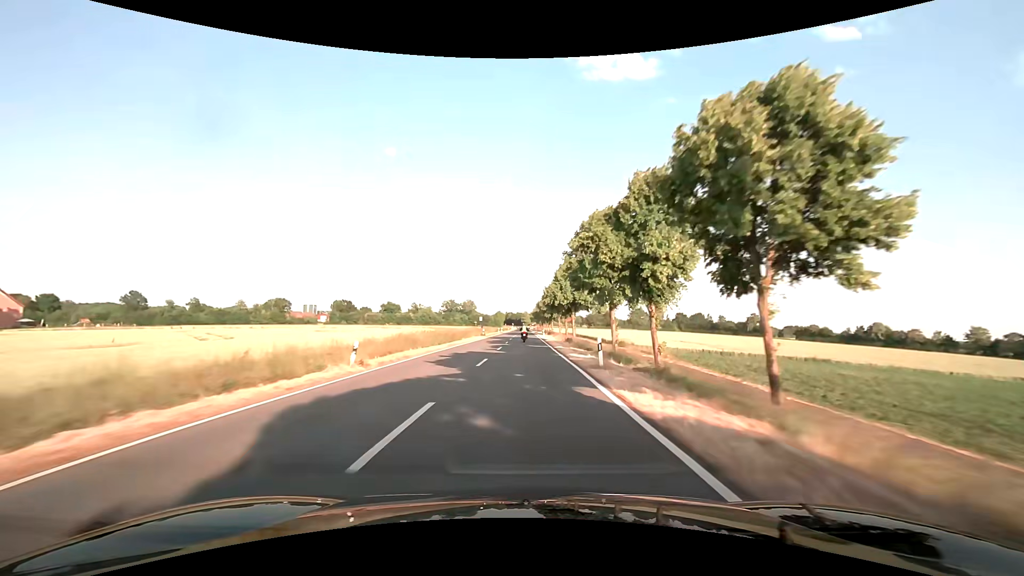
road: secondary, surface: asphalt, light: Day
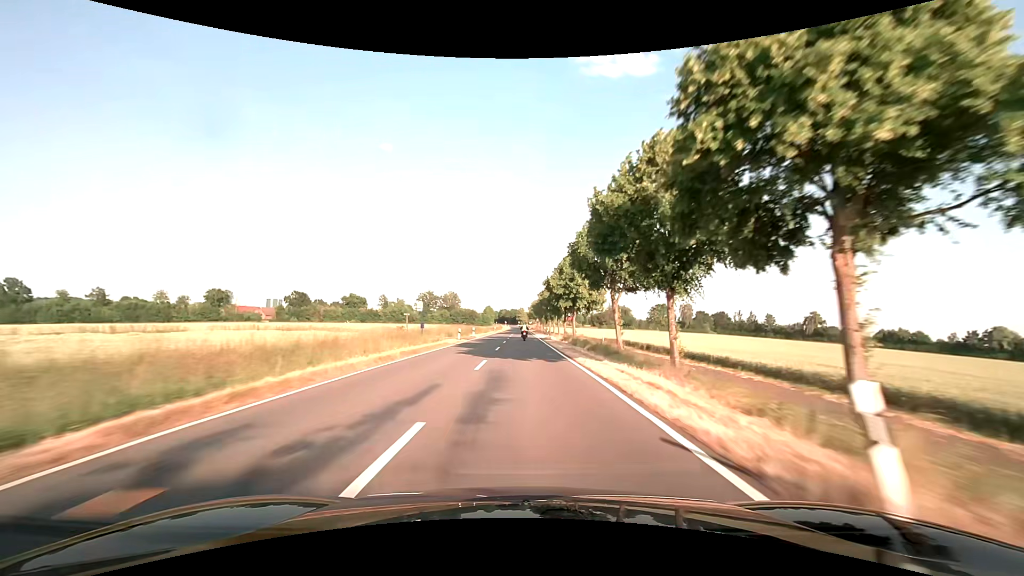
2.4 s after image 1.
(+0.1, +62.2) m; +1°
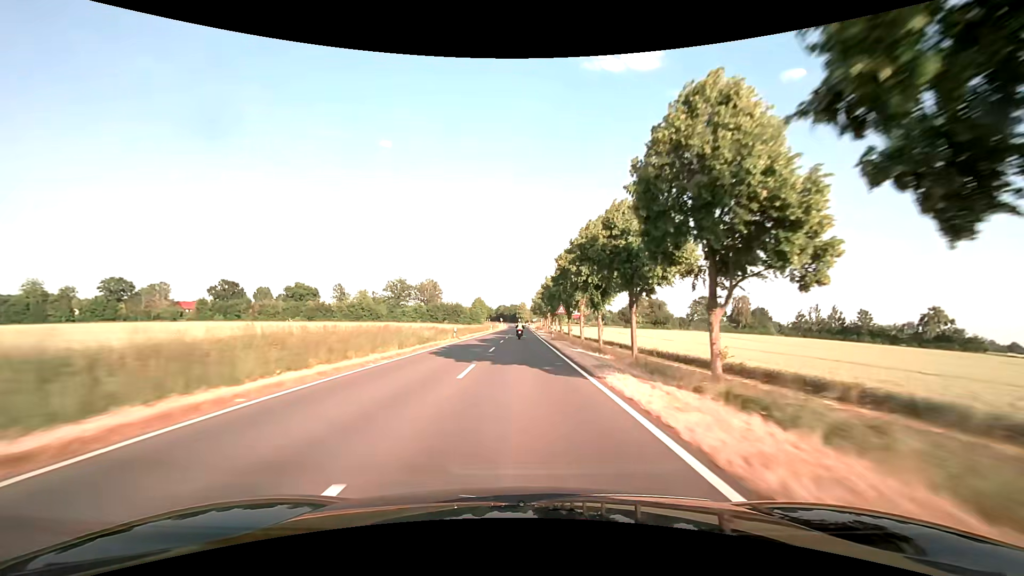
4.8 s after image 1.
(-0.1, +62.8) m; 0°
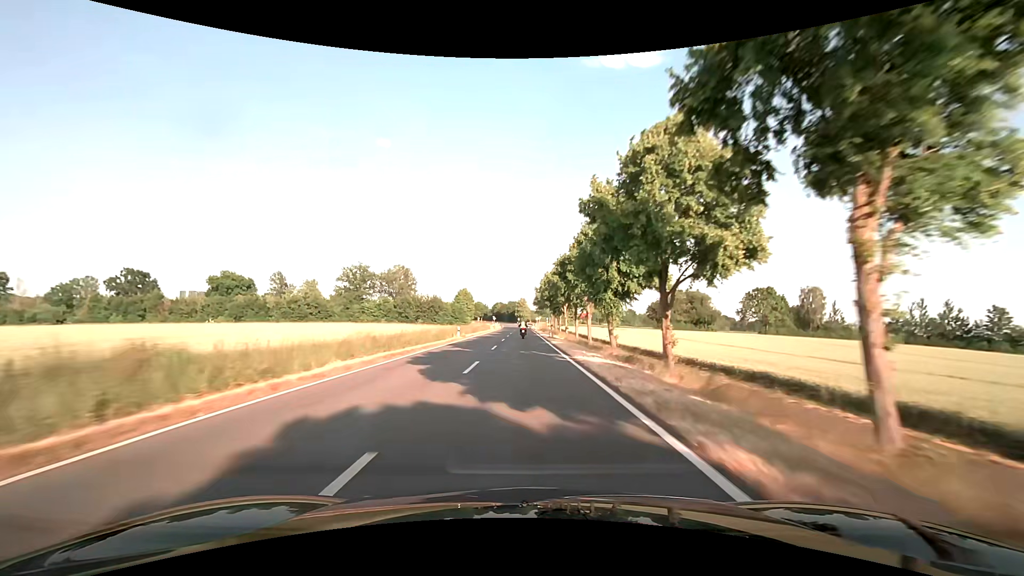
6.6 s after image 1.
(-0.3, +47.2) m; 0°
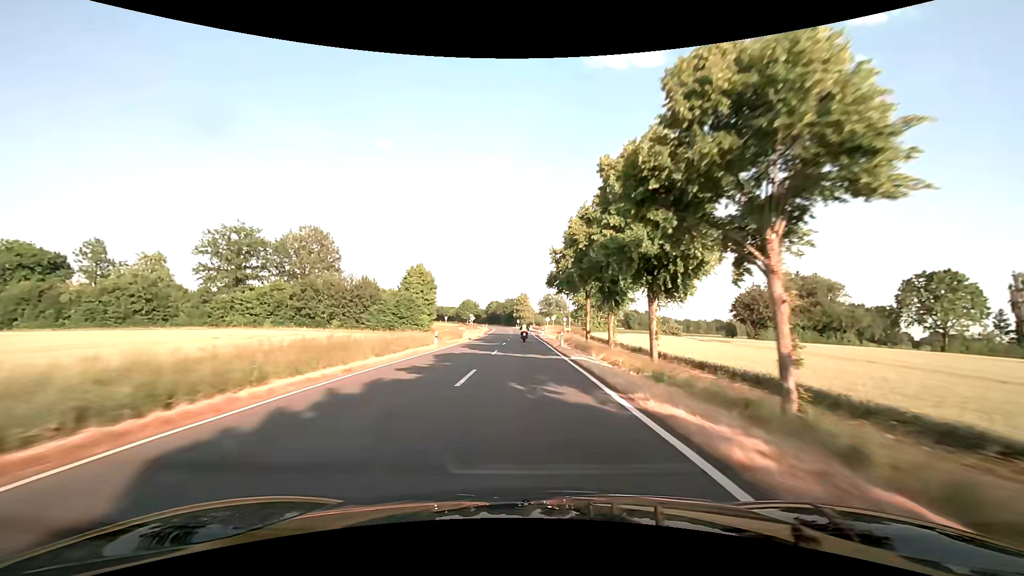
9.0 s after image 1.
(-0.1, +62.6) m; 0°
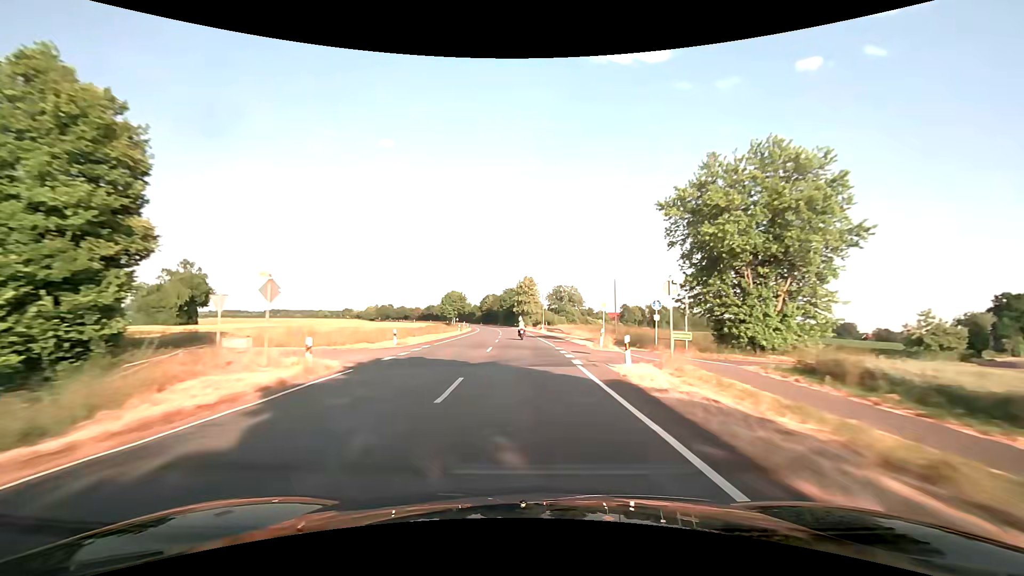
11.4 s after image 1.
(+0.2, +62.6) m; 0°
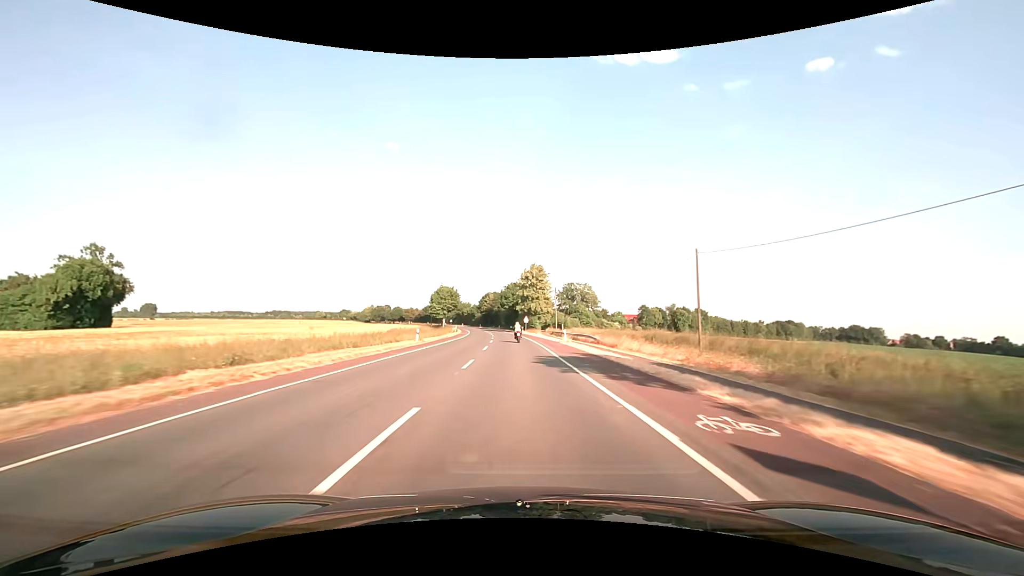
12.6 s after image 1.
(-0.3, +31.1) m; -1°
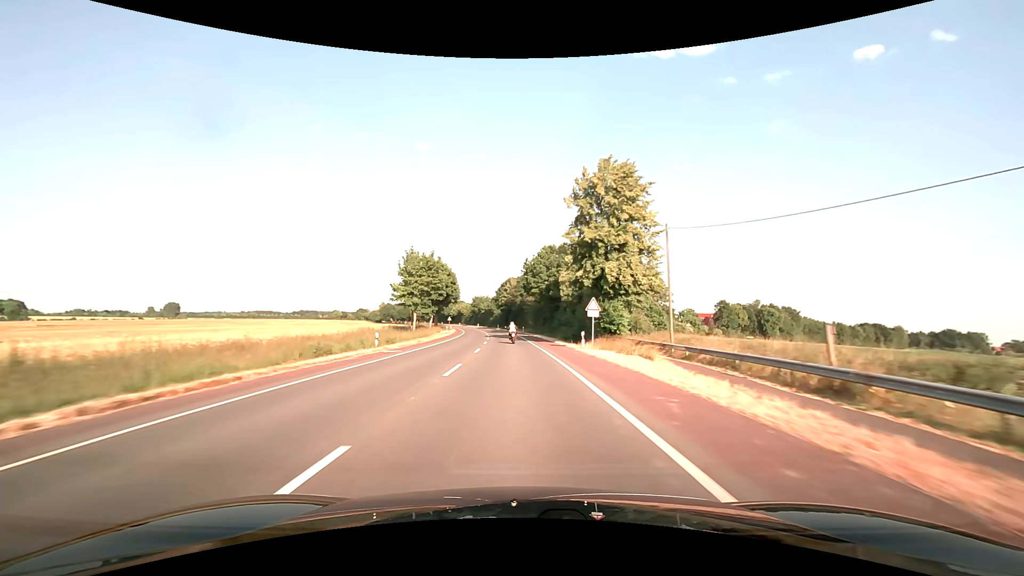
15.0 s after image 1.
(-1.8, +61.1) m; -4°
(0, +10) (0, +20) (-1, +30) (-1, +40) (-2, +50) (-2, +60) (-3, +70) (-4, +80) (-5, +90) (-7, +100) m
